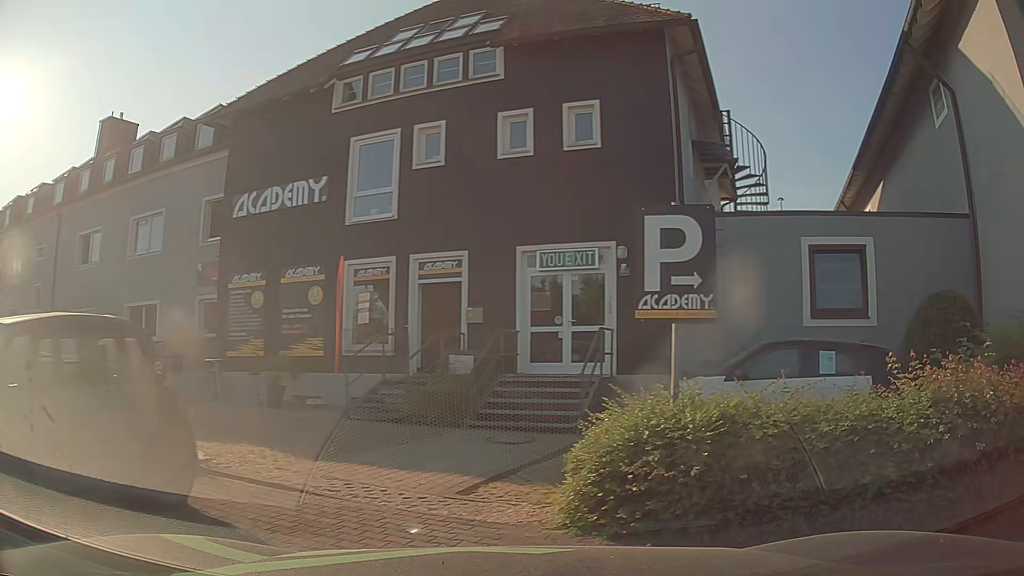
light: Day
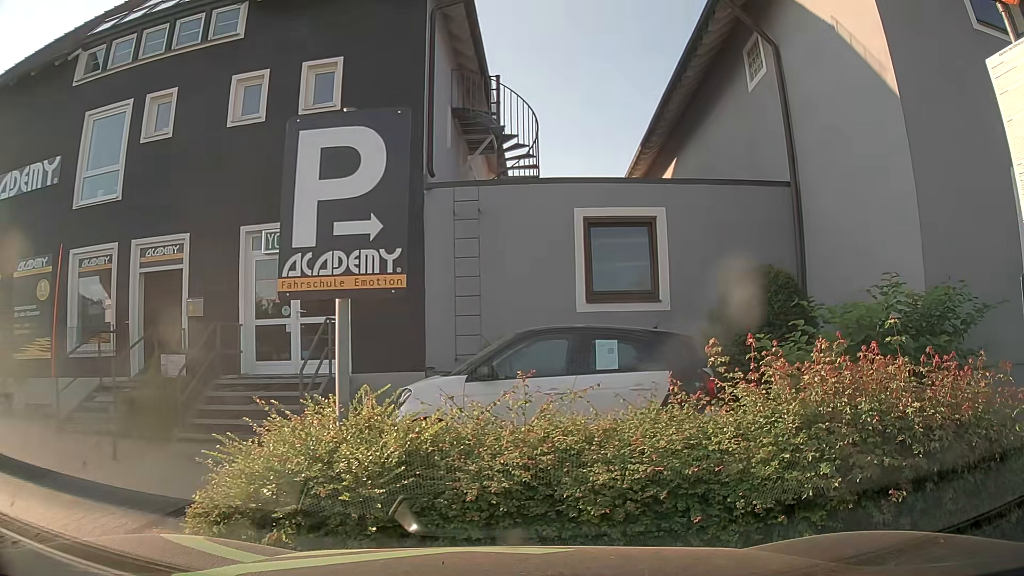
(+0.3, +1.8) m; +15°
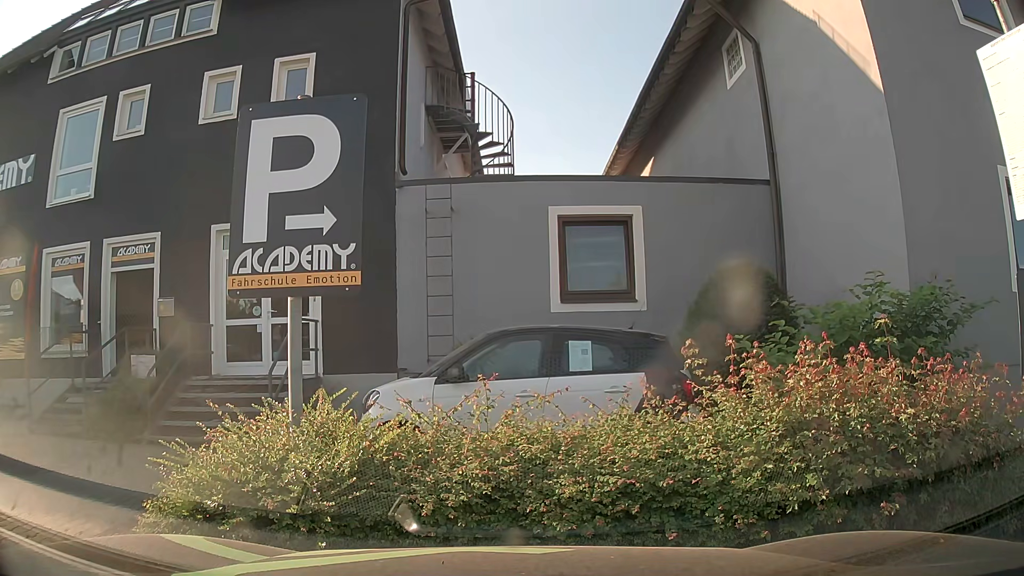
(0.0, +0.3) m; 0°
